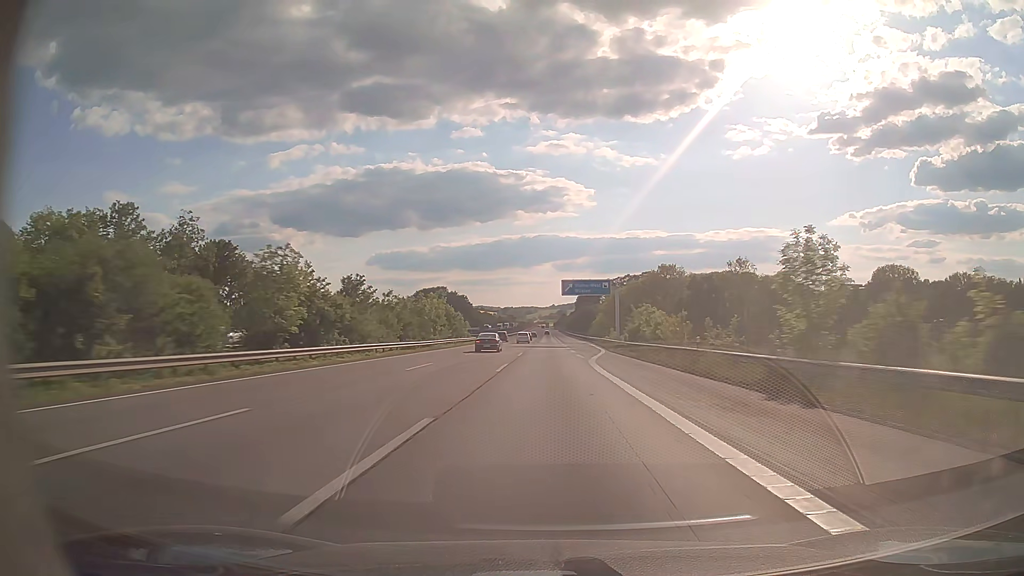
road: motorway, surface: asphalt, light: Day
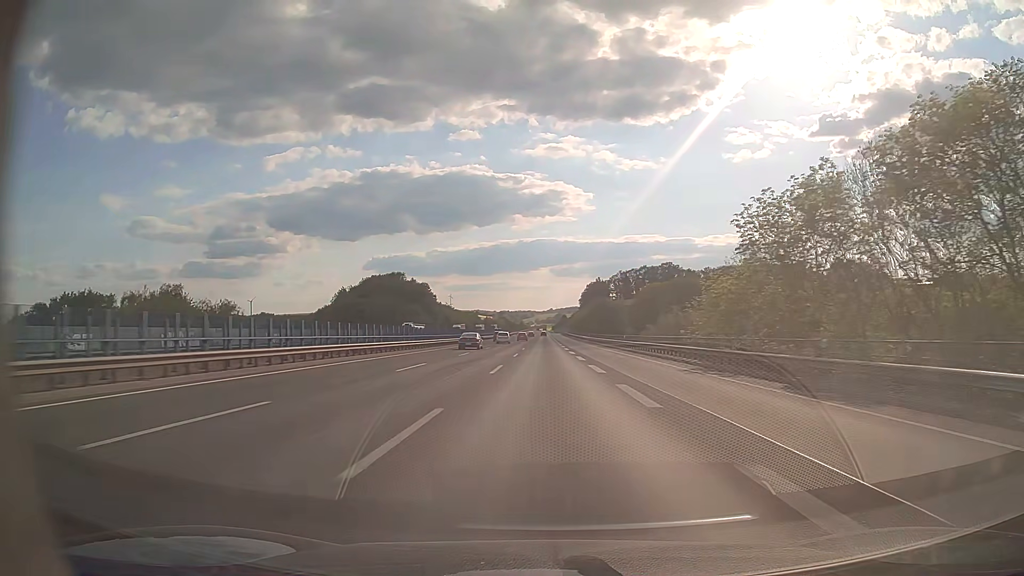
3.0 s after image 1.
(-0.1, +111.8) m; 0°
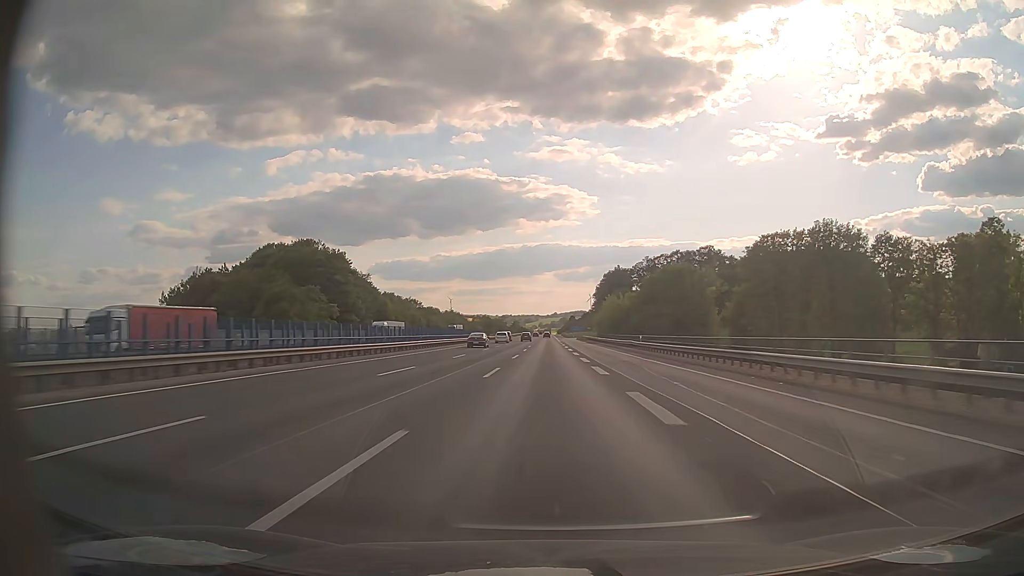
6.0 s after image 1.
(+0.1, +110.2) m; 0°
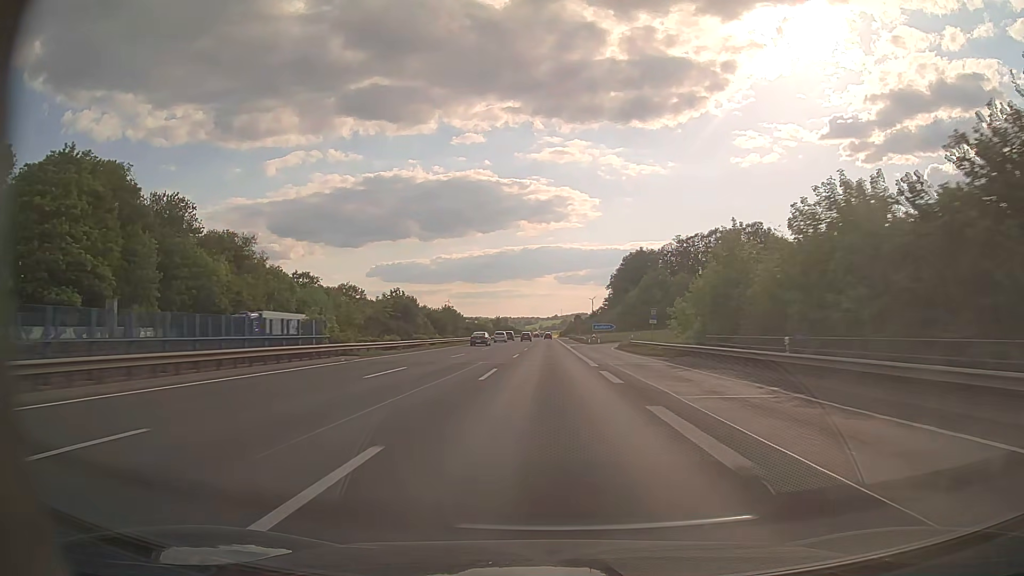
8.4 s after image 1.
(+0.1, +87.2) m; 0°
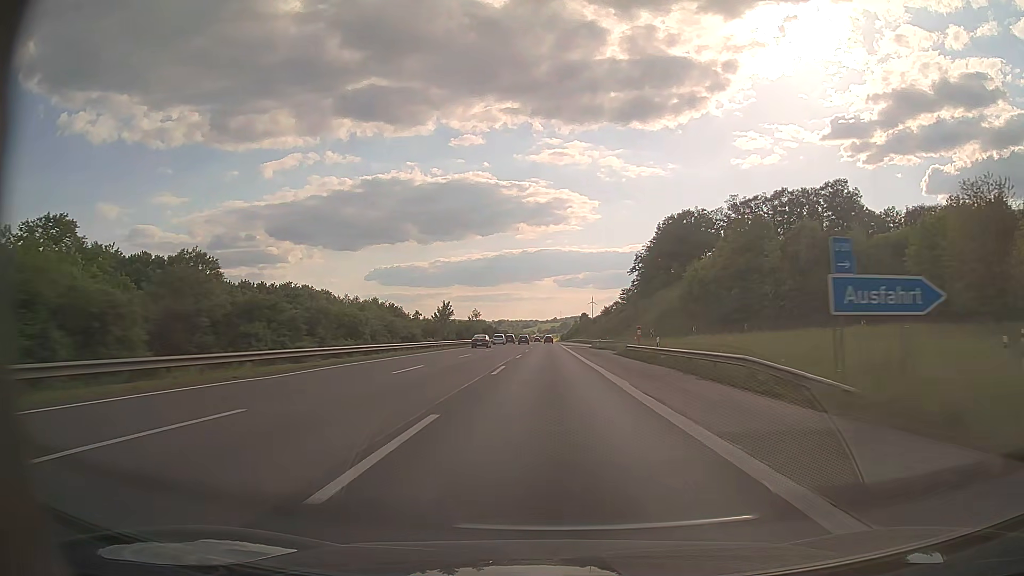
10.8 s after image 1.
(+0.1, +86.9) m; 0°
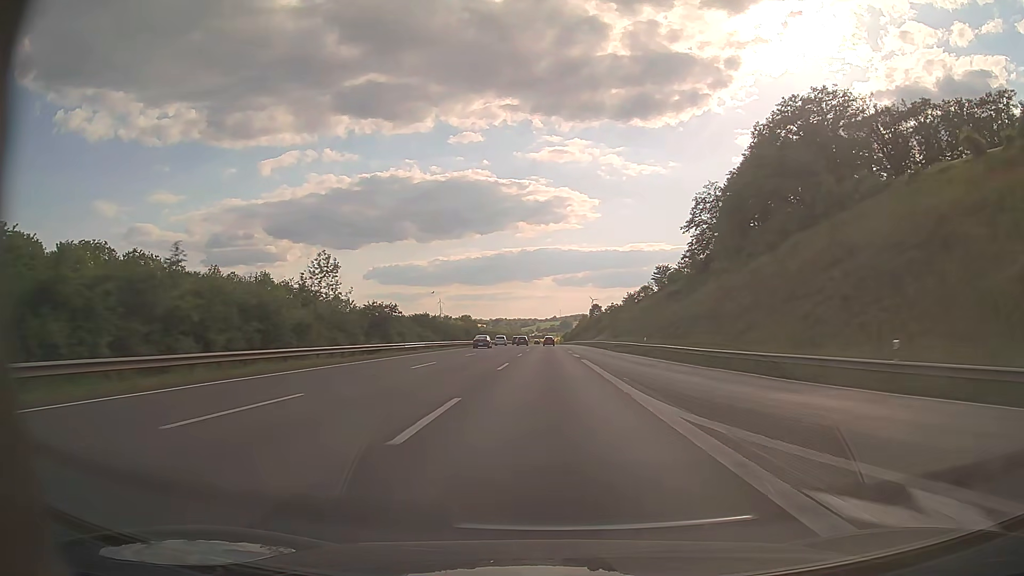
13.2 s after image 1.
(+0.1, +86.7) m; 0°
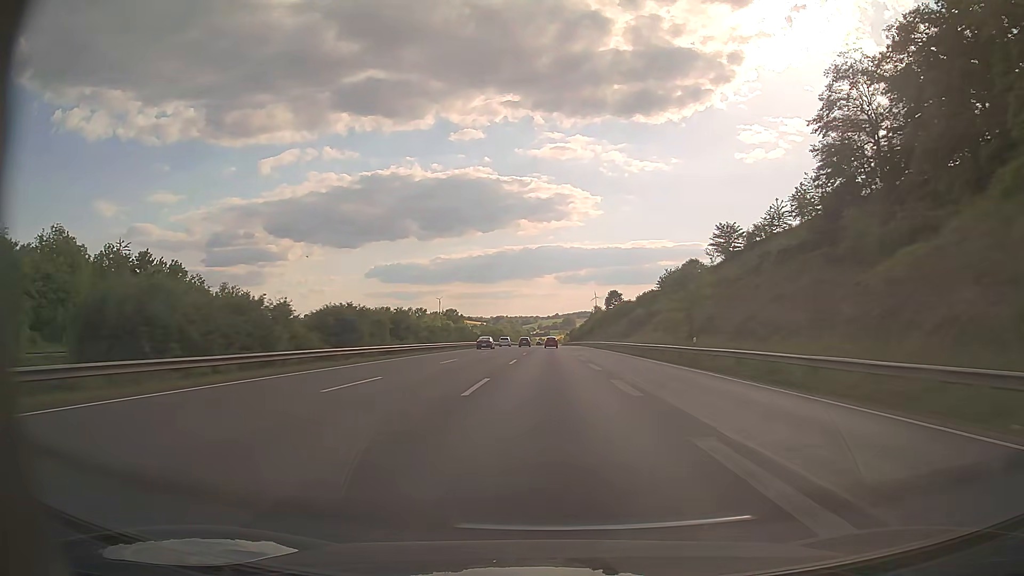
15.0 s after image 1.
(+0.1, +64.8) m; 0°
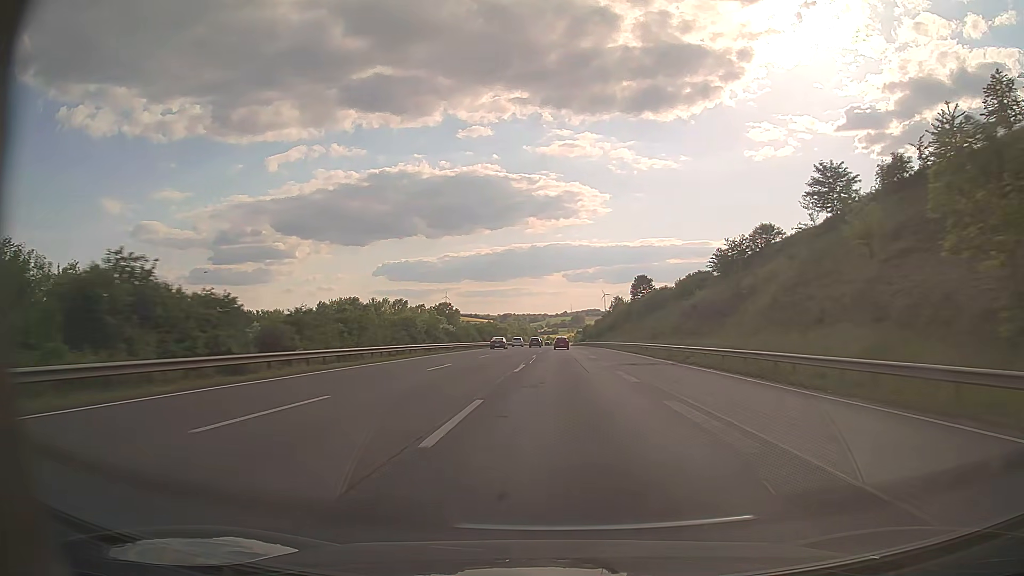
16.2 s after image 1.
(-0.3, +43.0) m; -1°
(0, +10) (0, +20) (0, +30) (0, +40) (0, +50) (-1, +60) (-1, +70) (-1, +80) (-1, +90) (-1, +100) m
